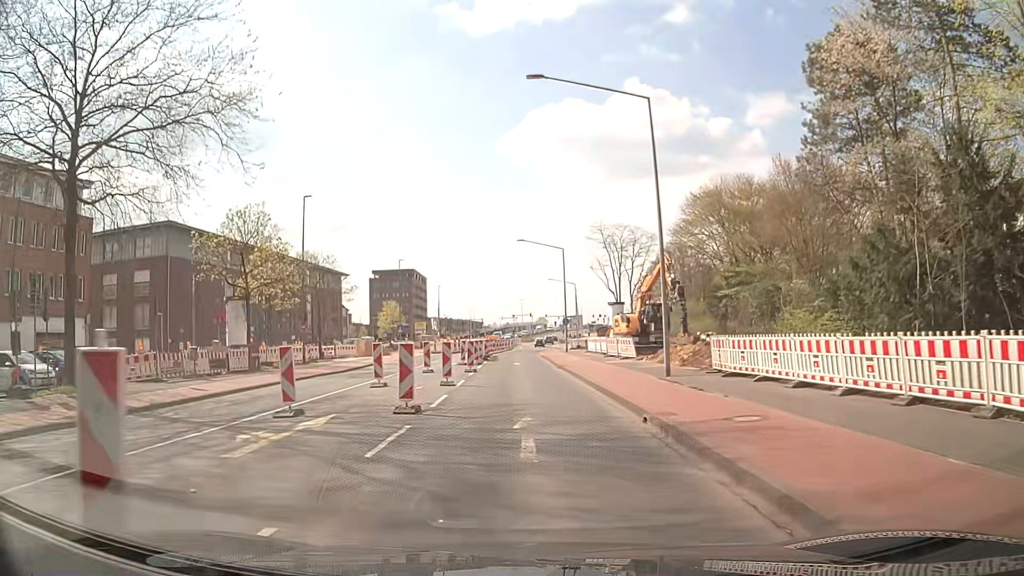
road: secondary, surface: asphalt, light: Day
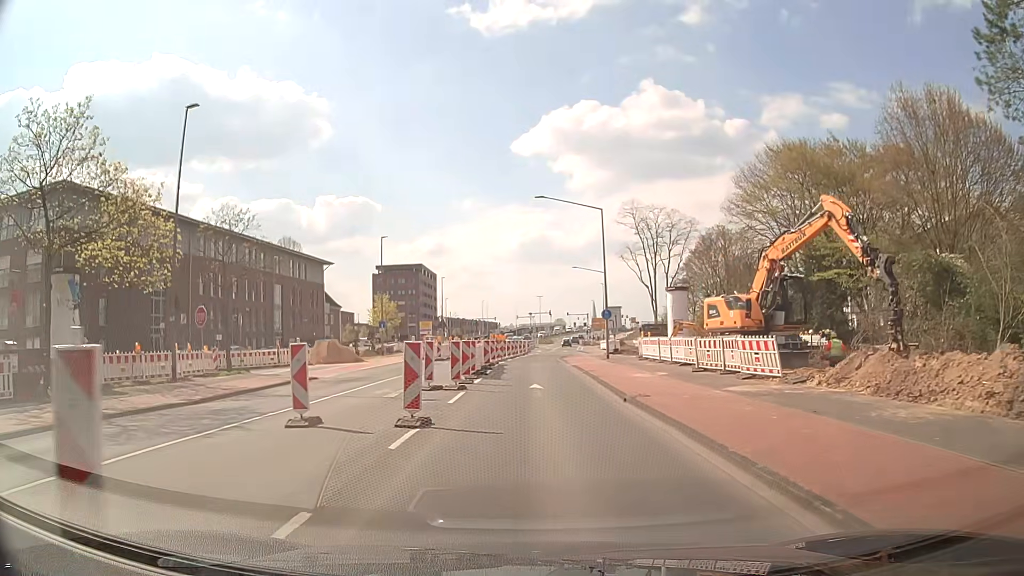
(-0.3, +17.9) m; -1°
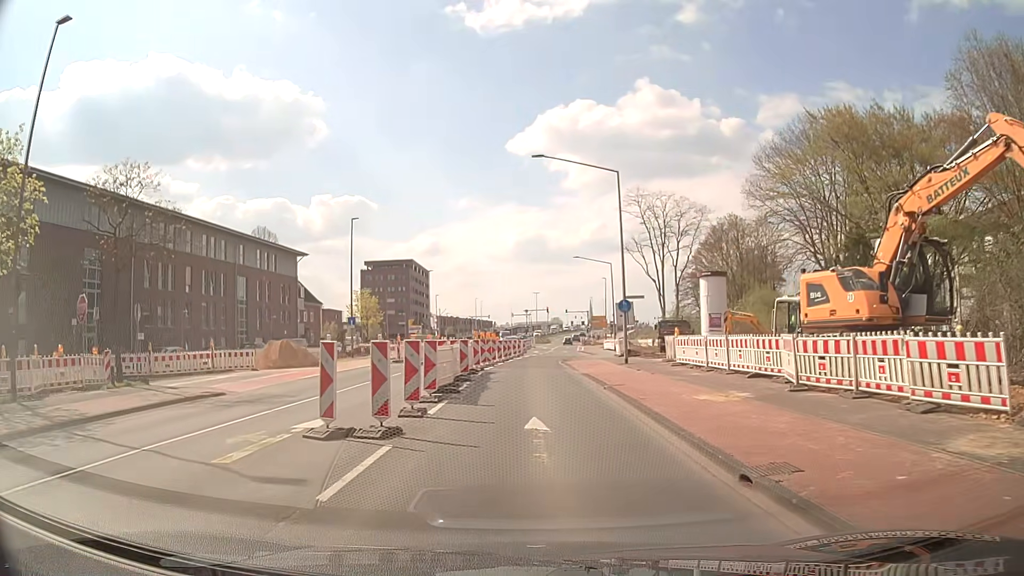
(0.0, +8.9) m; 0°
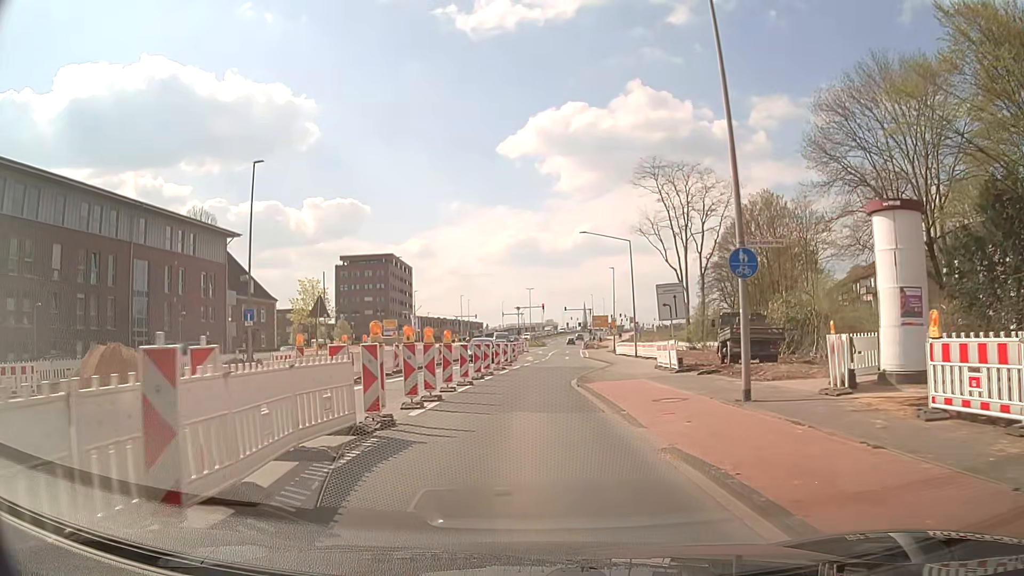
(+0.2, +17.8) m; +1°
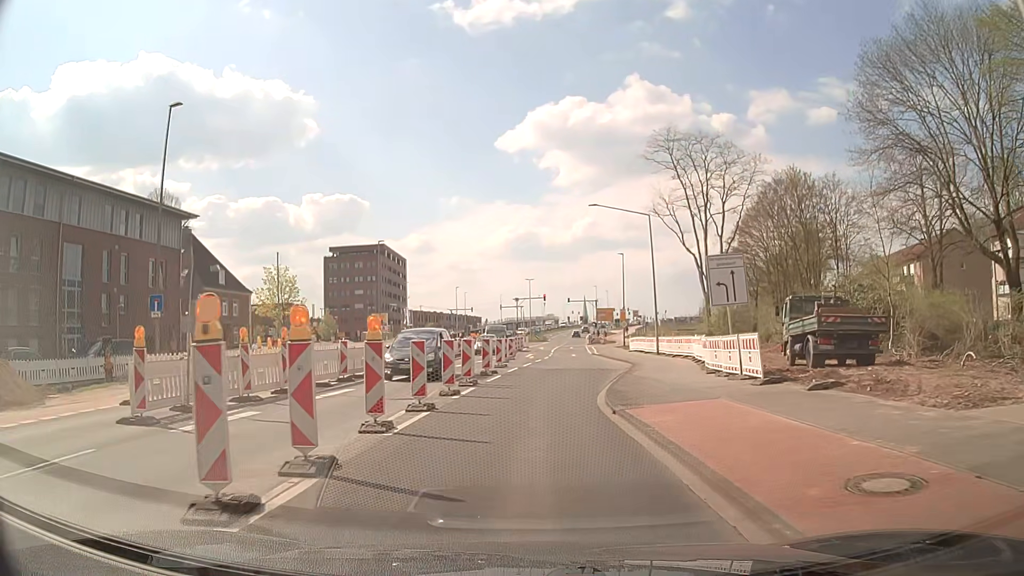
(0.0, +8.9) m; 0°
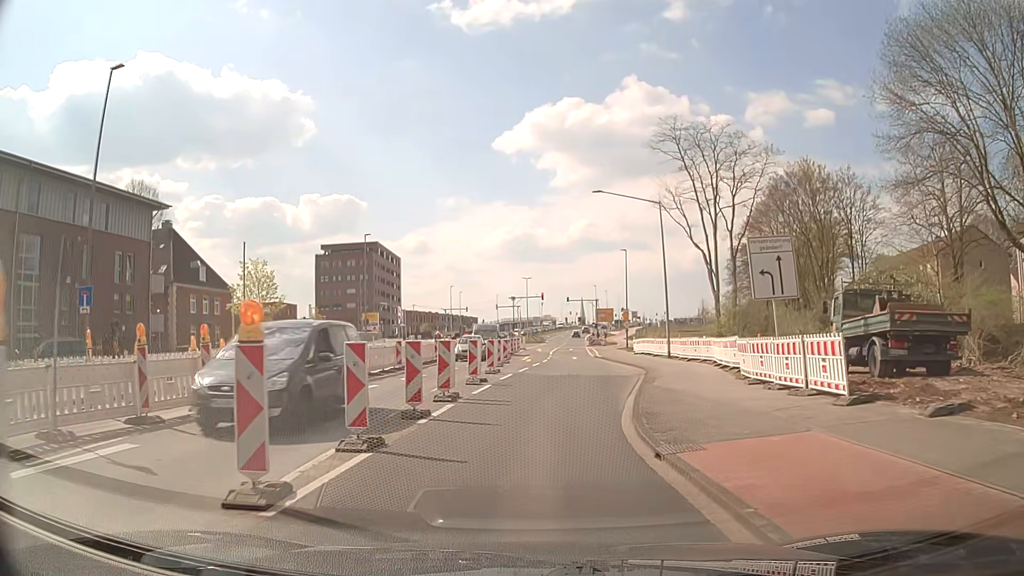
(0.0, +4.4) m; 0°
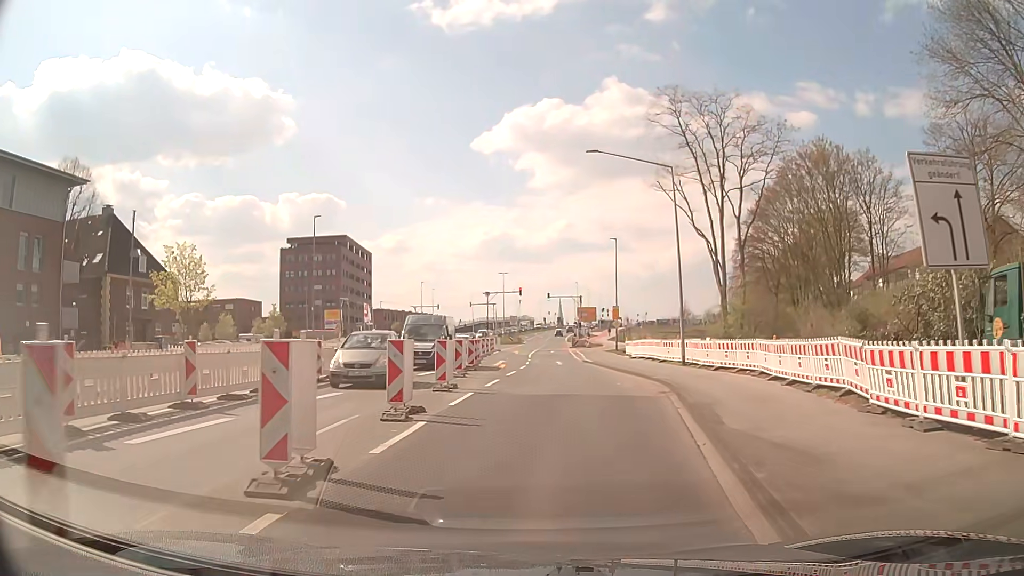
(+0.1, +8.9) m; +2°
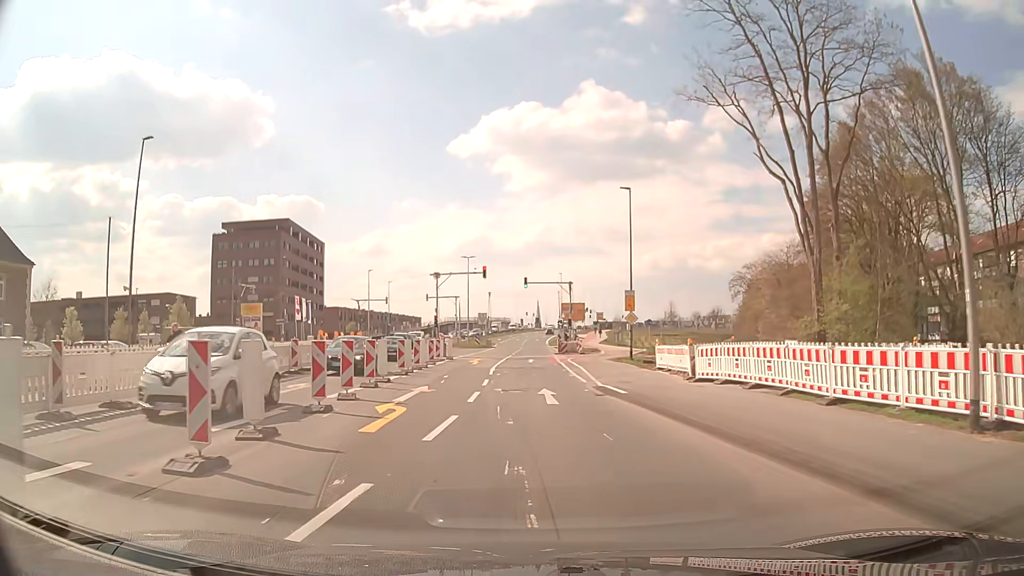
(+0.6, +22.4) m; +1°
(0, +10) (0, +20) (0, +30) (0, +40) (0, +50) (0, +60) (0, +70) (0, +80) (-1, +90) (-1, +100) m
